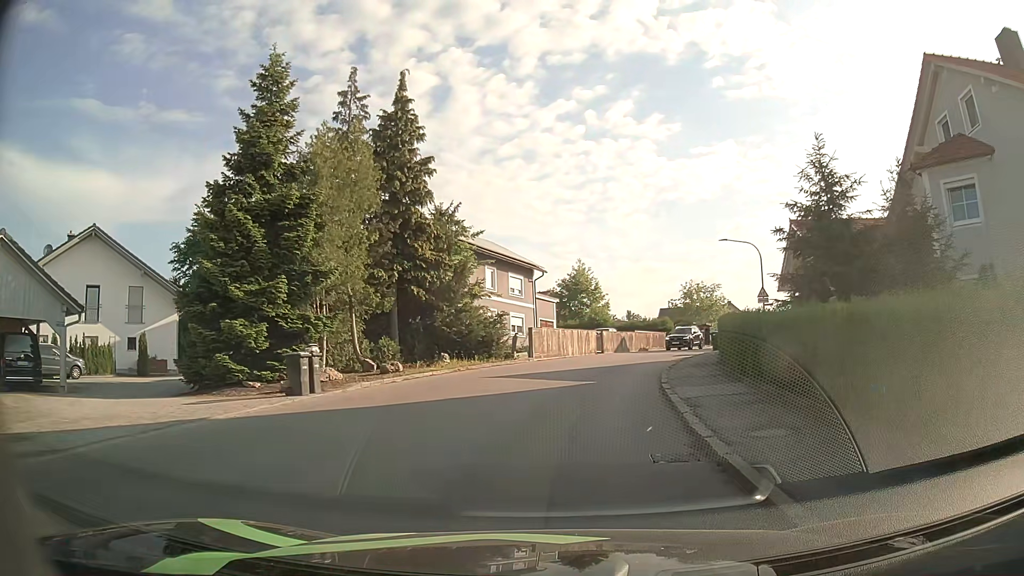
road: tertiary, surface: asphalt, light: Day
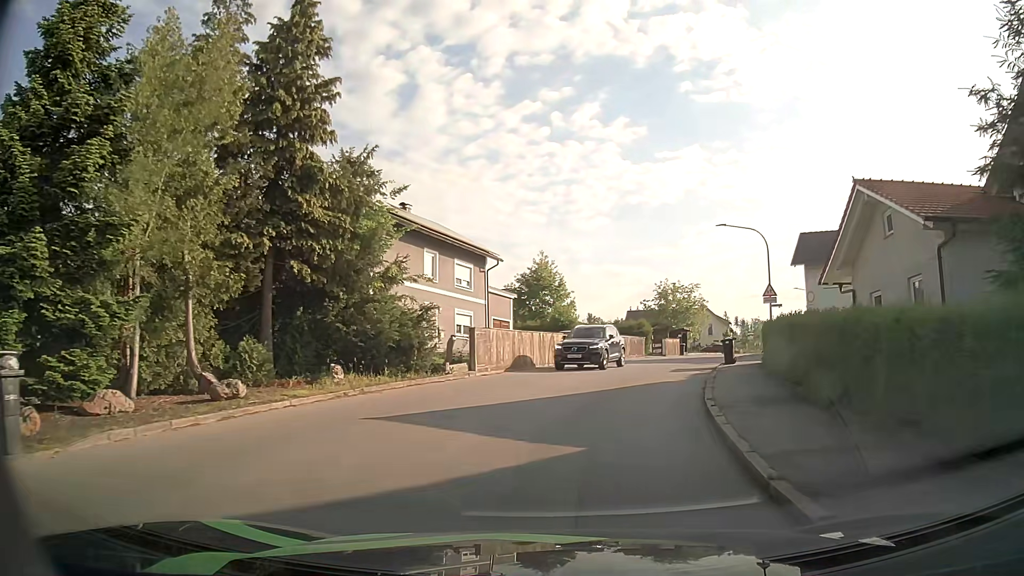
(+0.2, +9.0) m; +4°
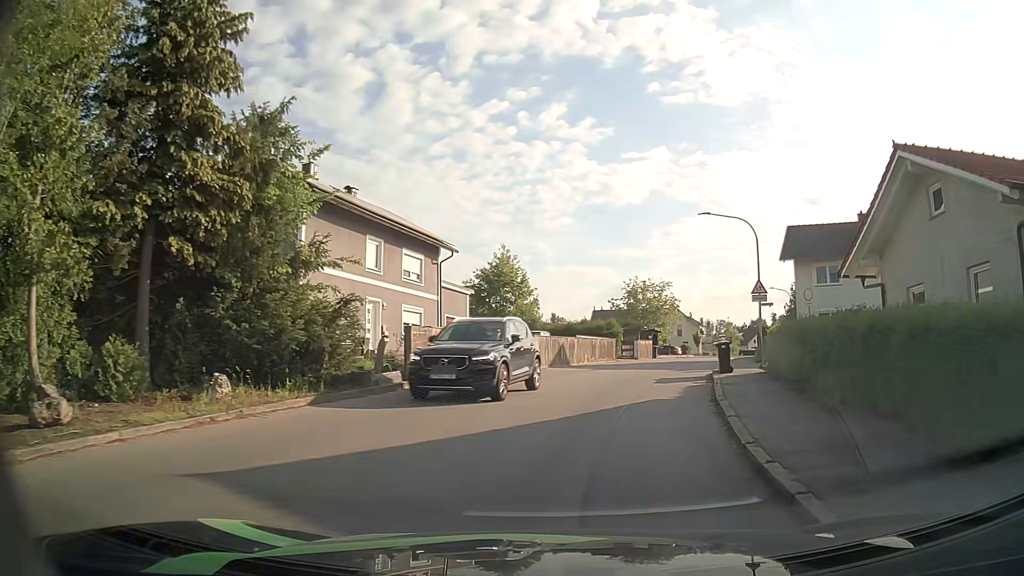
(0.0, +4.3) m; +2°
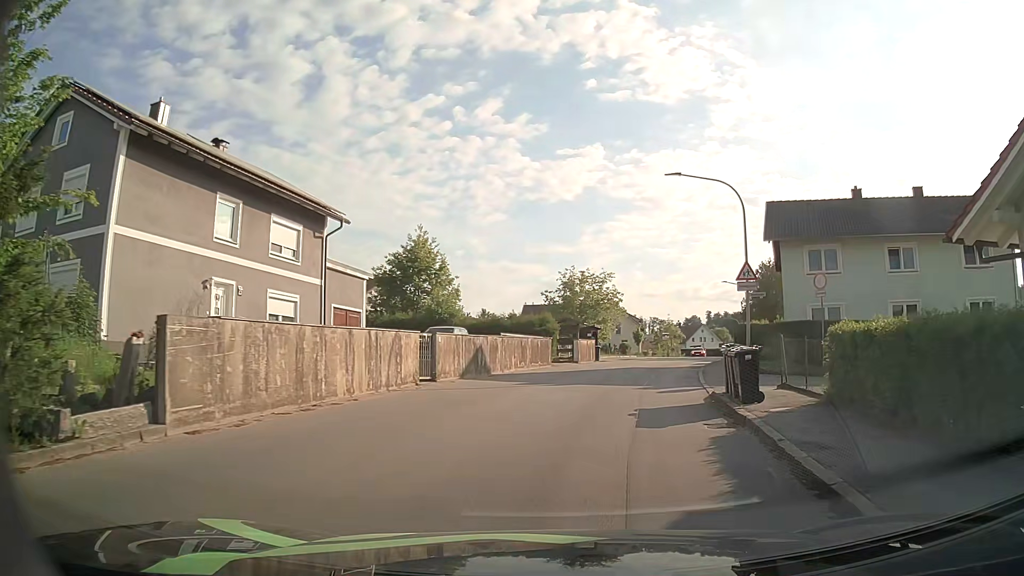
(+0.5, +8.4) m; +6°
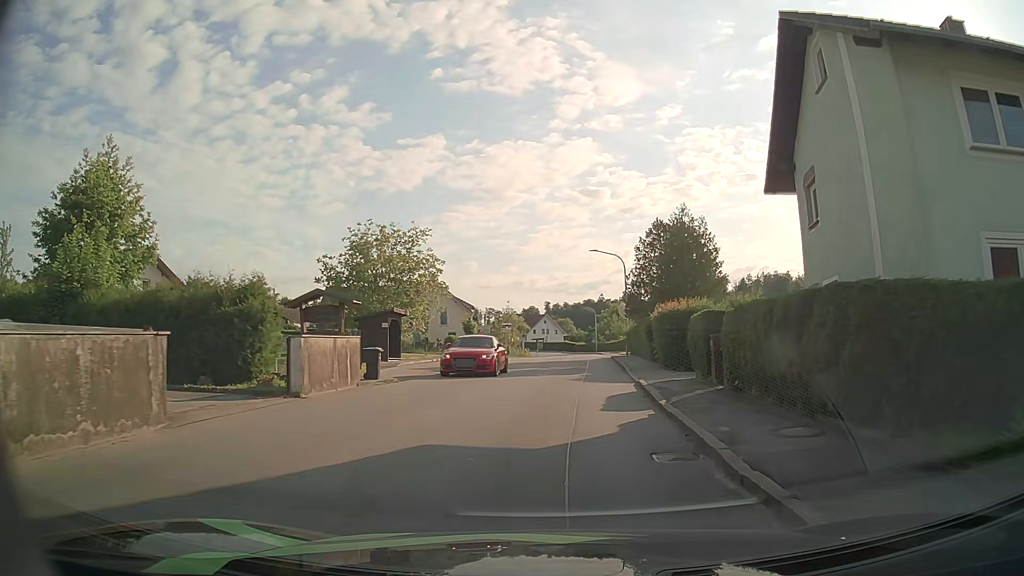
(+3.0, +22.0) m; +14°
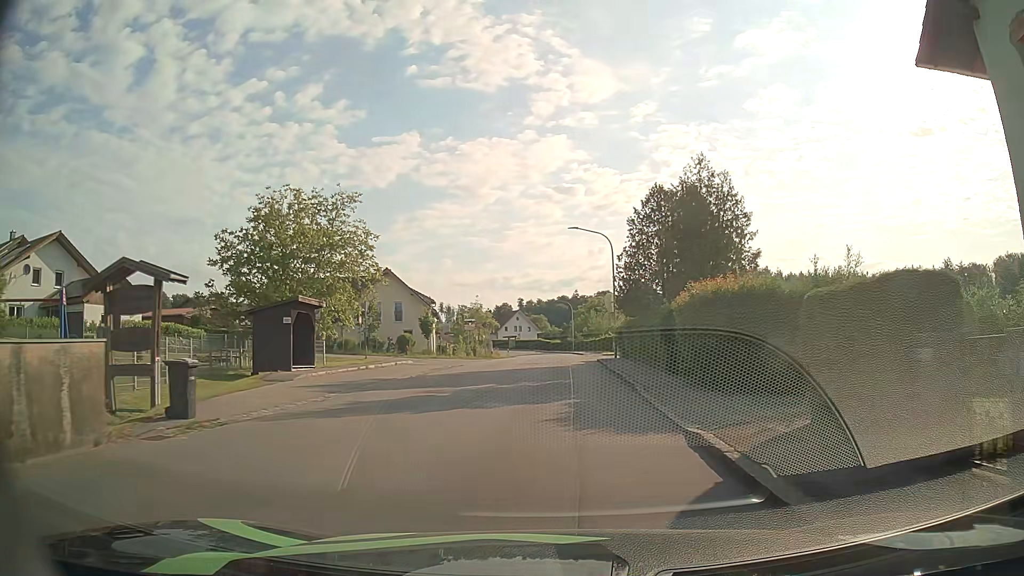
(+0.2, +9.9) m; +2°
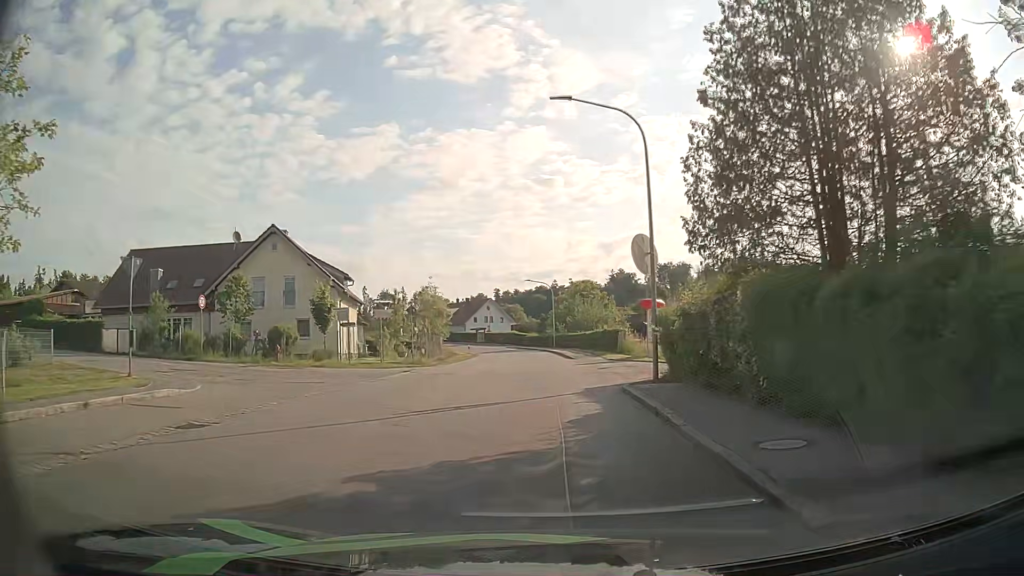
(+0.6, +22.5) m; +2°
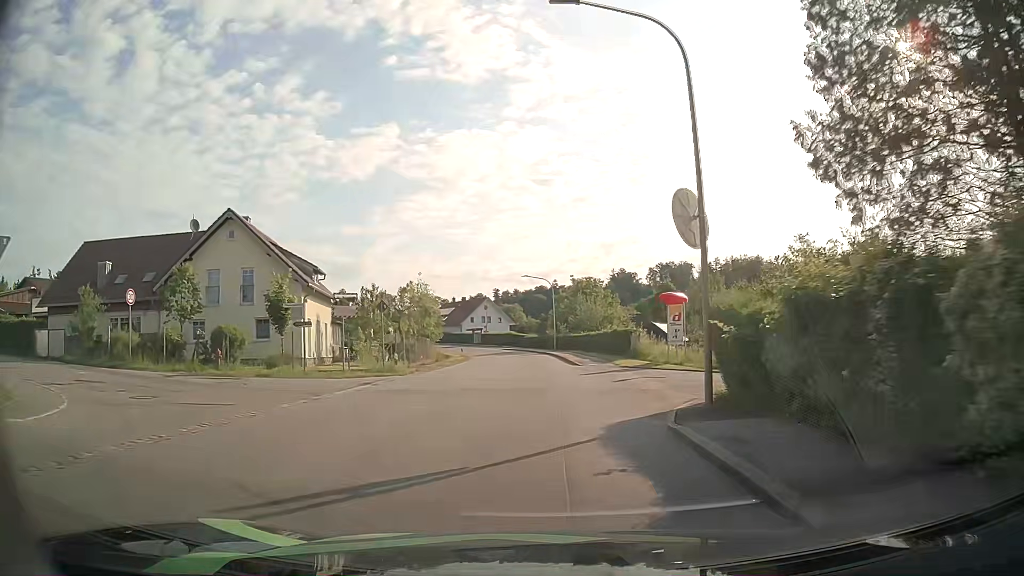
(0.0, +6.2) m; -1°
(0, +10) (0, +20) (0, +30) (0, +40) (-1, +50) (-2, +60) (-3, +70) (-4, +80) (-6, +90) (-9, +99) m
